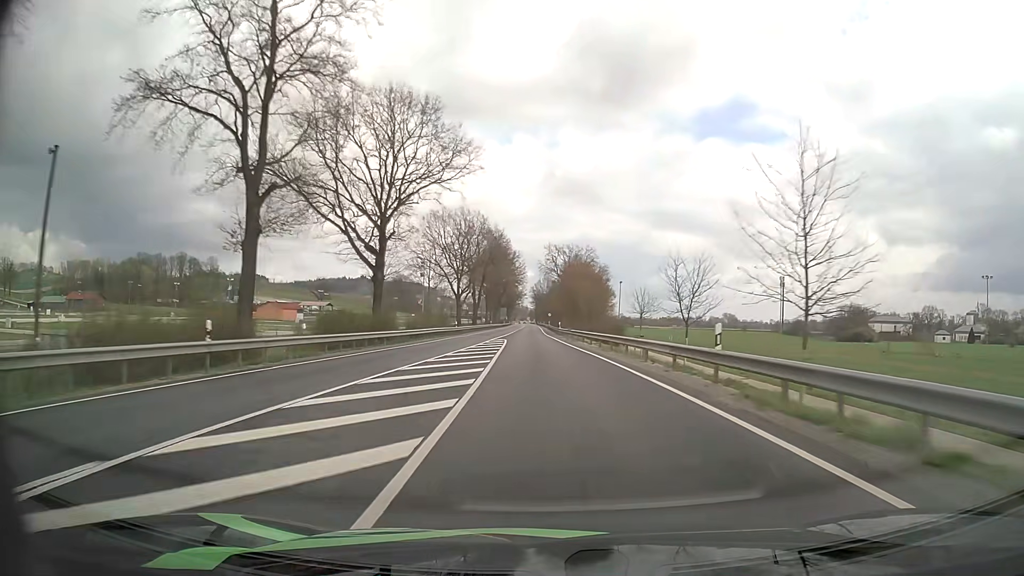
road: primary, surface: asphalt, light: Day
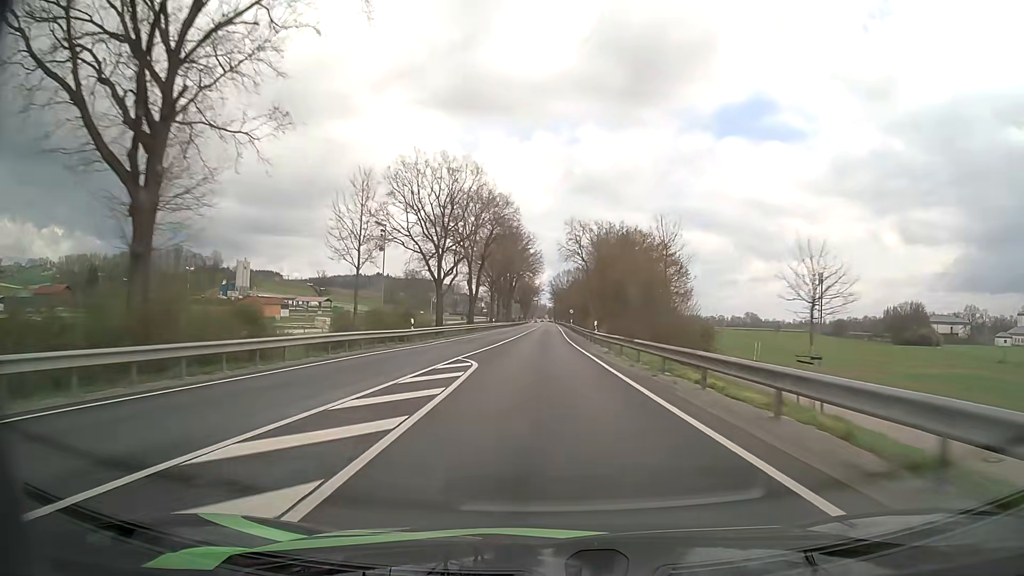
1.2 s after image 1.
(-0.4, +29.2) m; -1°
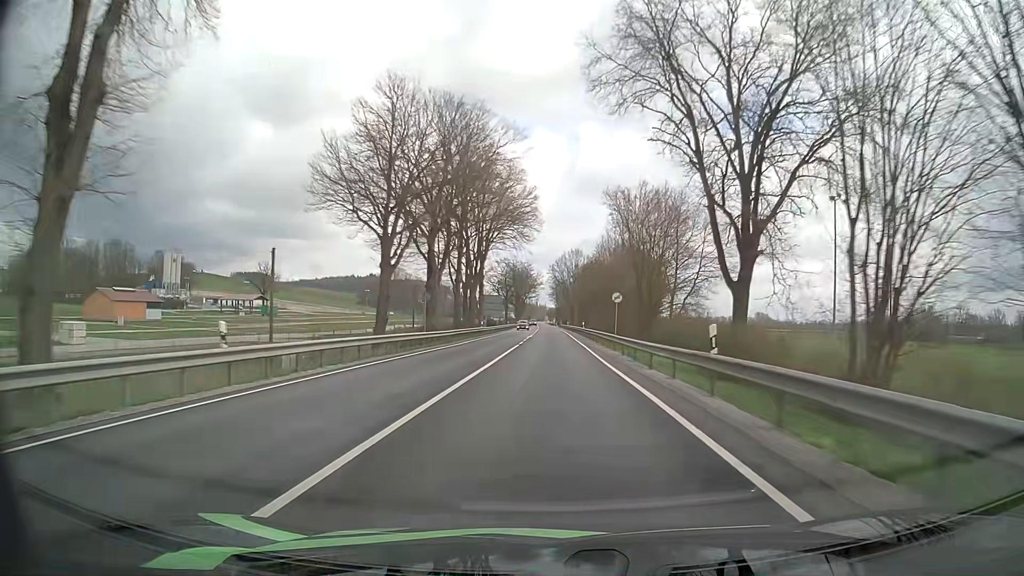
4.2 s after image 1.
(-0.3, +72.6) m; -1°
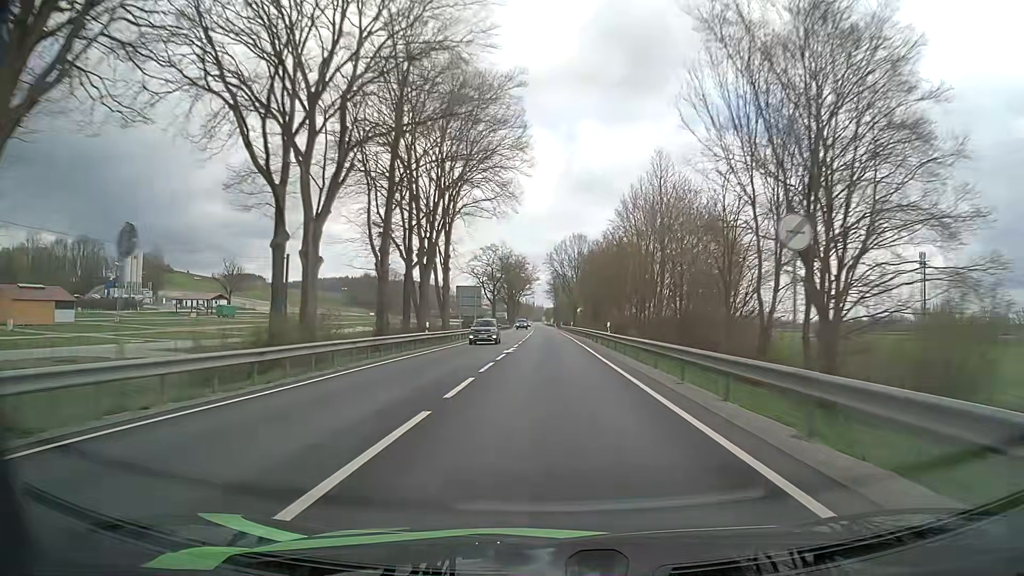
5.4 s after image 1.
(+0.2, +29.0) m; +1°
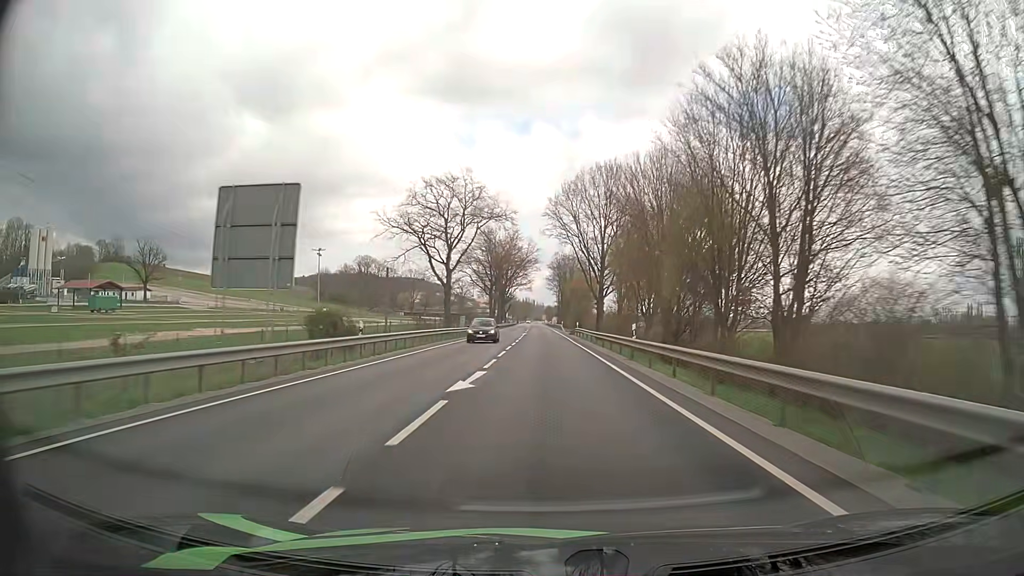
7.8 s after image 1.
(-0.4, +59.1) m; 0°
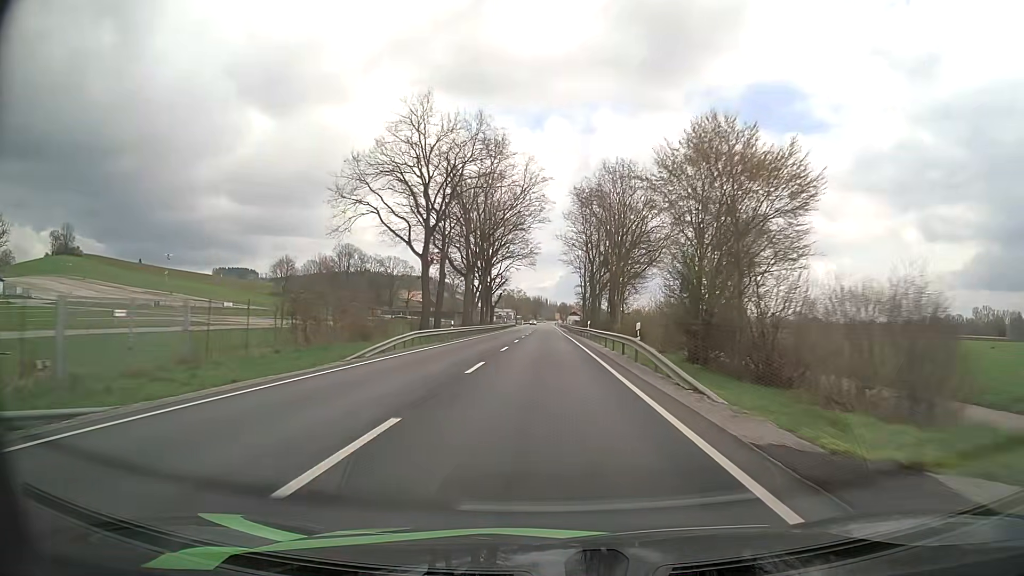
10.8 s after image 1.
(-0.7, +75.2) m; -2°
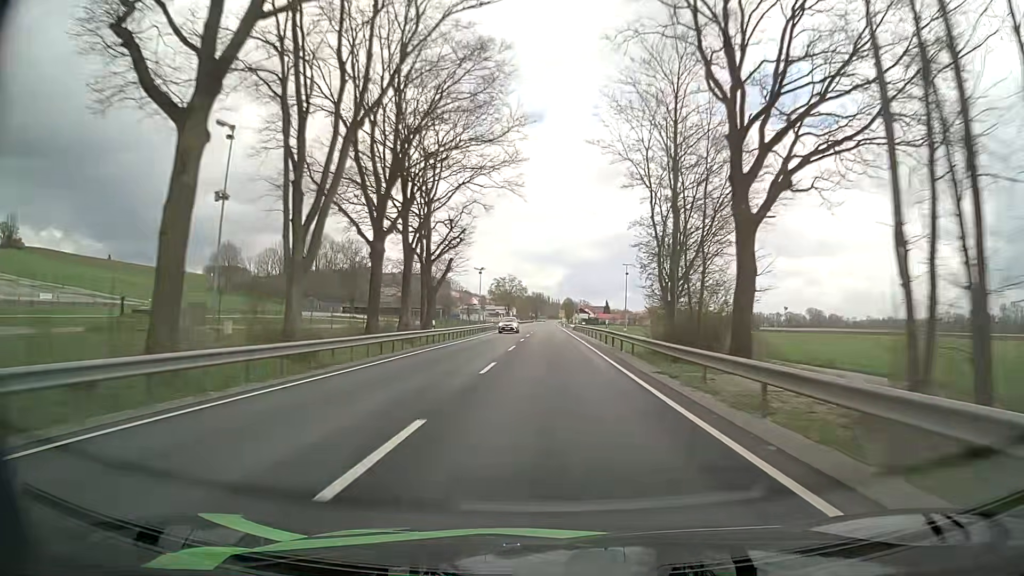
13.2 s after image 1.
(+0.1, +60.6) m; 0°
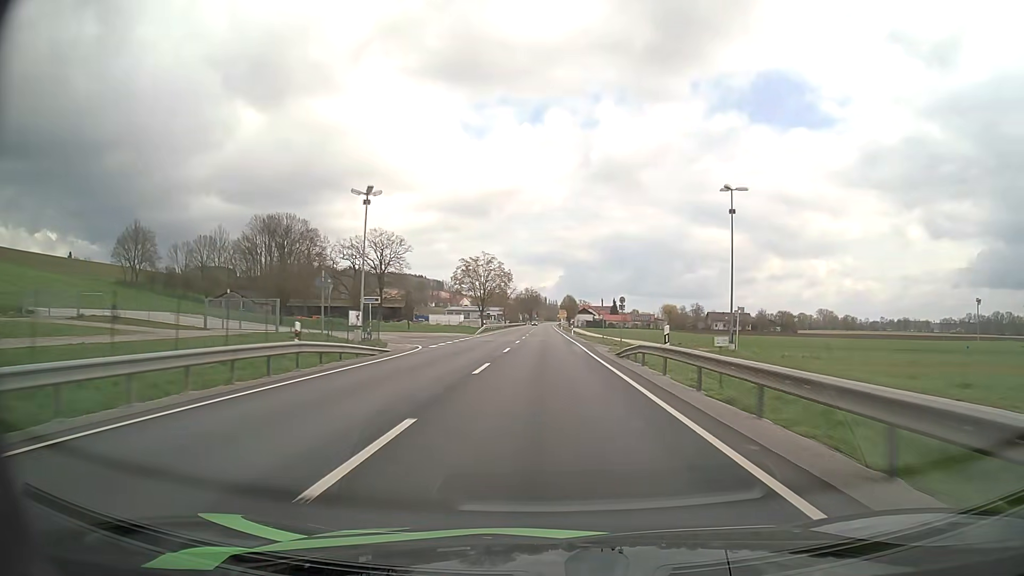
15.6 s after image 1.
(+0.2, +60.6) m; 0°
(0, +10) (0, +20) (0, +30) (0, +40) (0, +50) (0, +60) (0, +70) (0, +80) (0, +90) (0, +100) m
